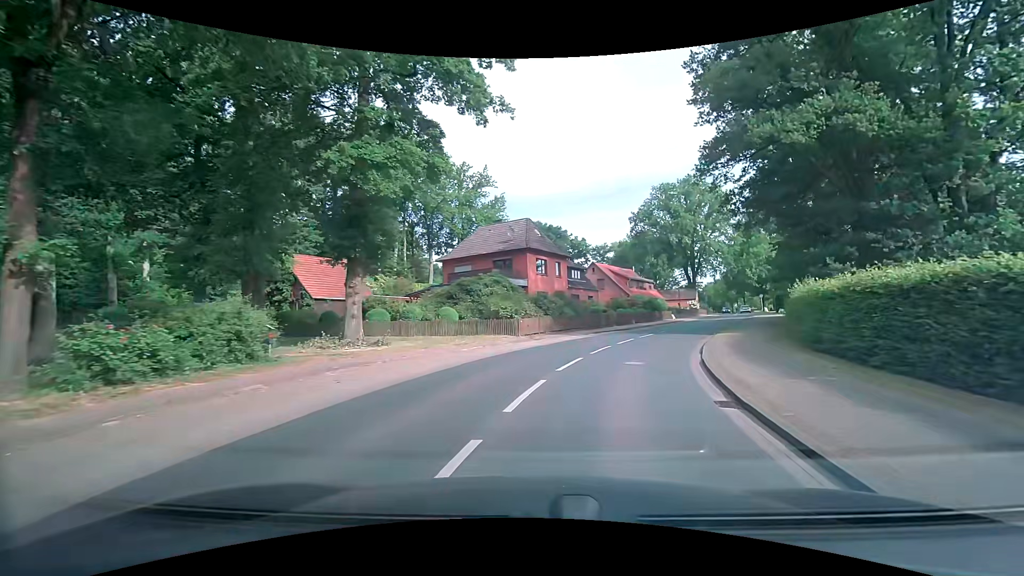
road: secondary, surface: asphalt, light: Day
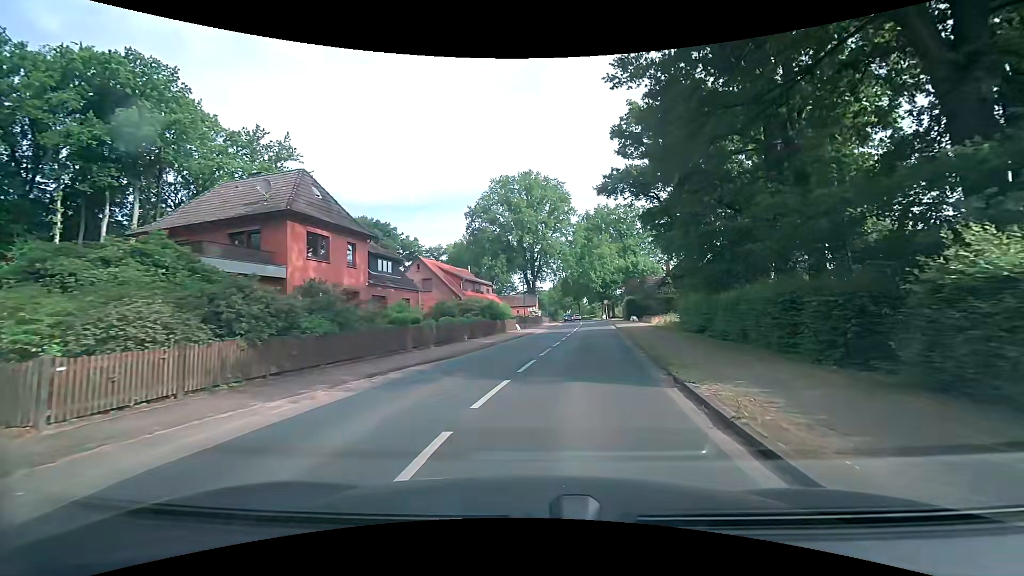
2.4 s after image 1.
(+3.0, +16.9) m; +19°
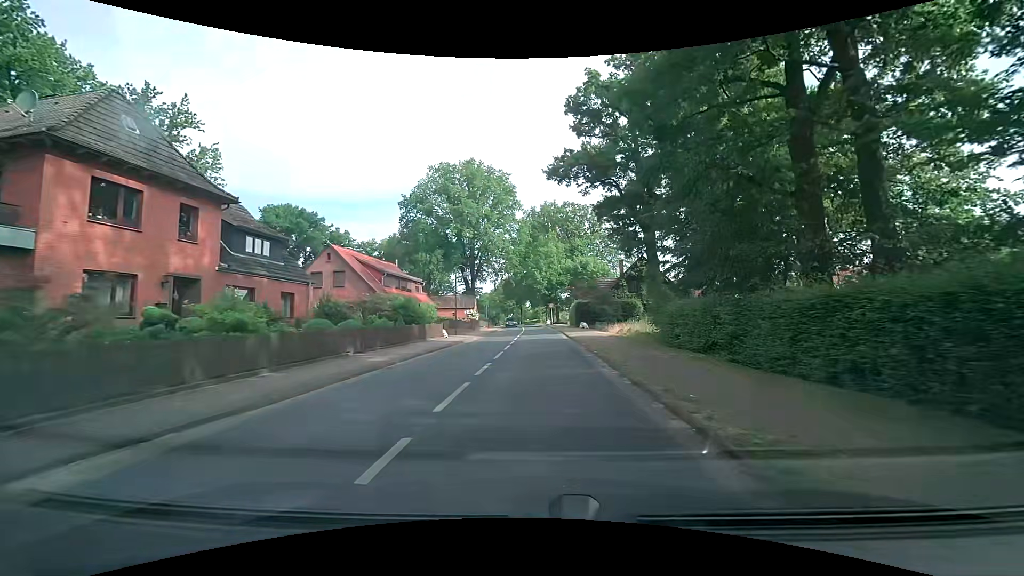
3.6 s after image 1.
(+0.5, +8.9) m; +6°
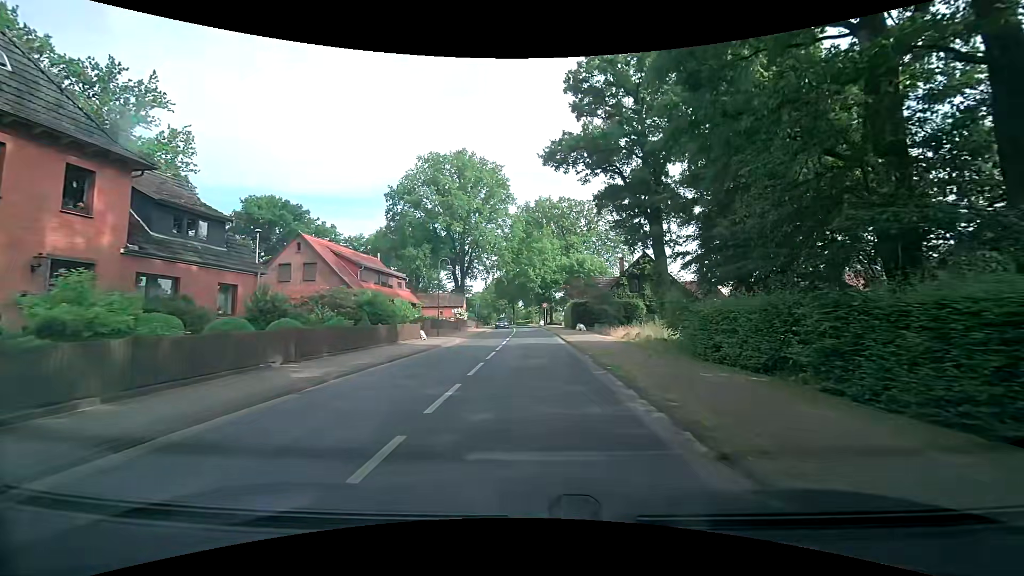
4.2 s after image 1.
(+0.1, +4.6) m; +1°
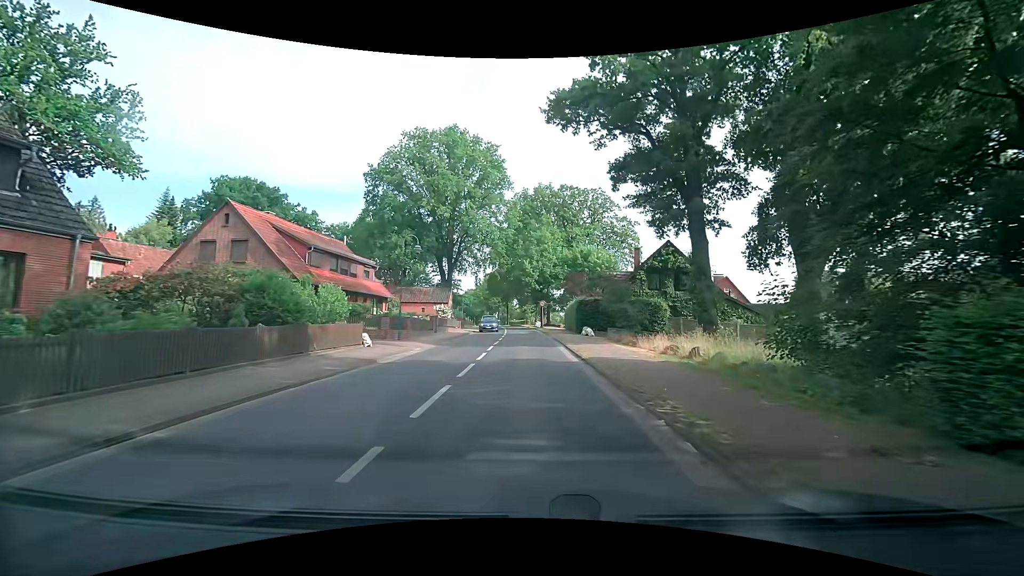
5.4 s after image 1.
(+0.1, +9.5) m; +1°
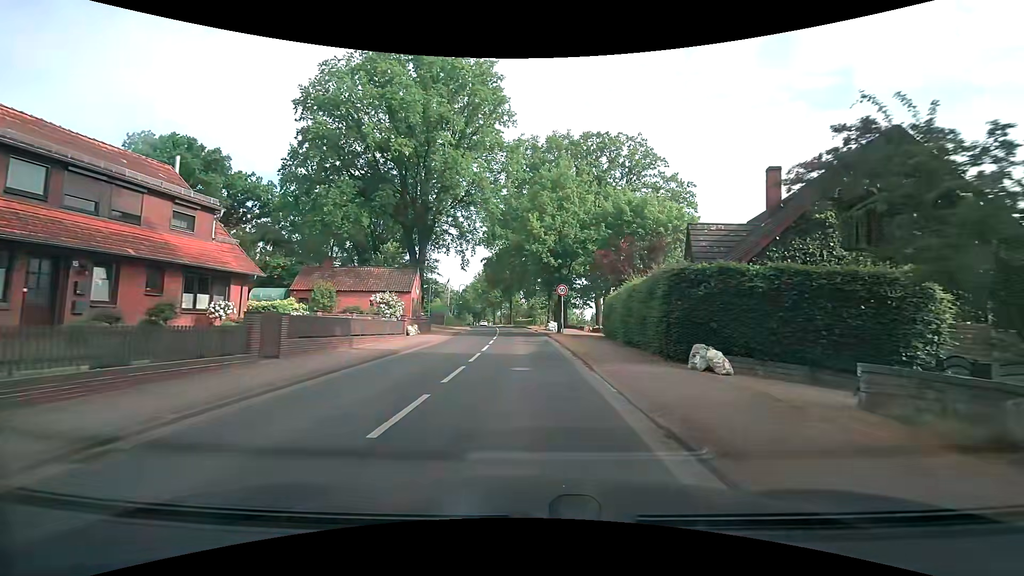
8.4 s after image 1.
(-0.2, +23.8) m; -1°
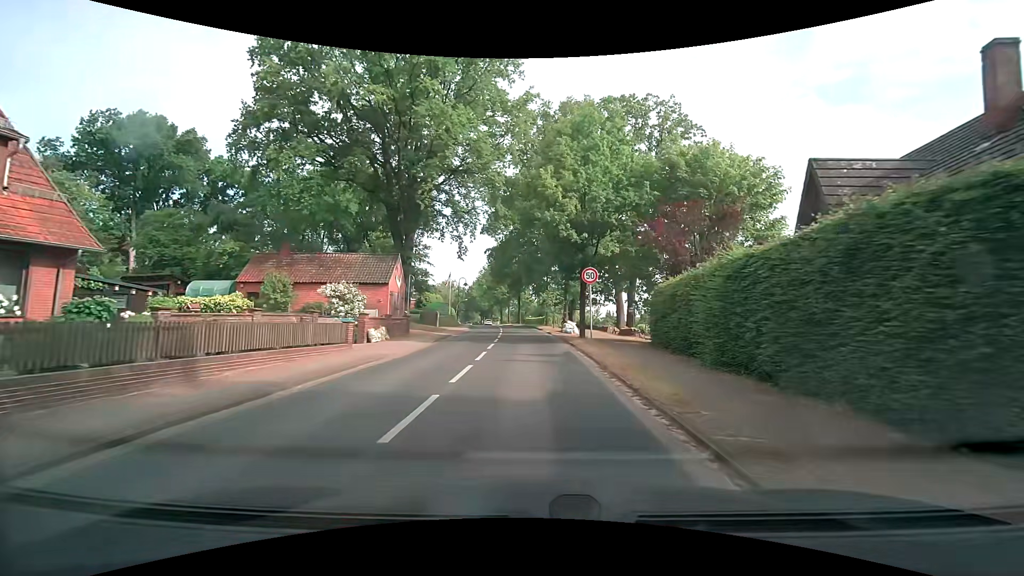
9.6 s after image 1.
(-0.2, +9.3) m; -2°
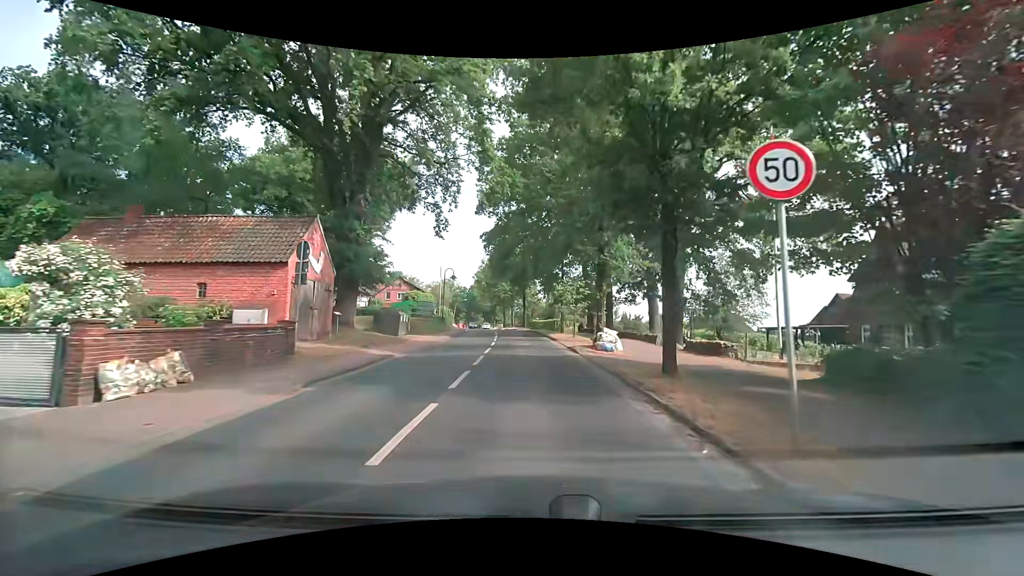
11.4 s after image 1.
(-0.2, +14.3) m; -1°
(0, +10) (0, +20) (-1, +30) (-1, +40) (-2, +50) (-3, +60) (-4, +70) (-6, +80) (-7, +90) (-9, +100) m
